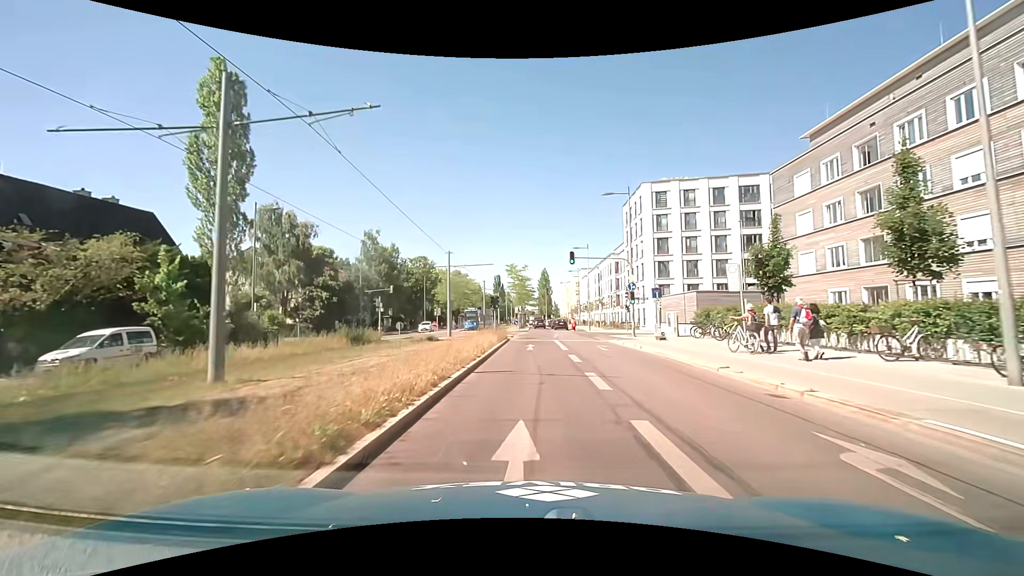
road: secondary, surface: asphalt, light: Day
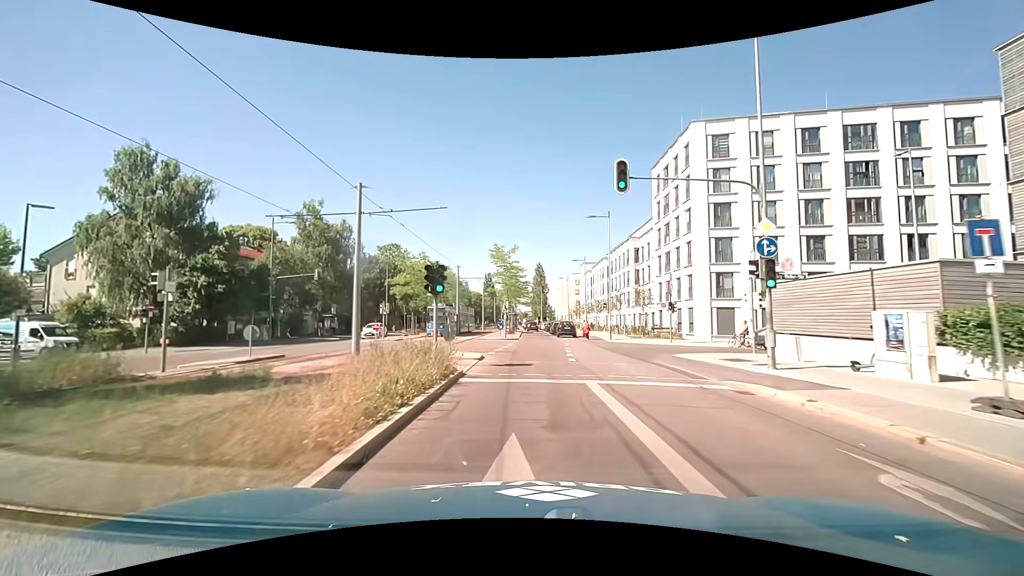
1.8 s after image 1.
(+0.1, +20.8) m; +1°
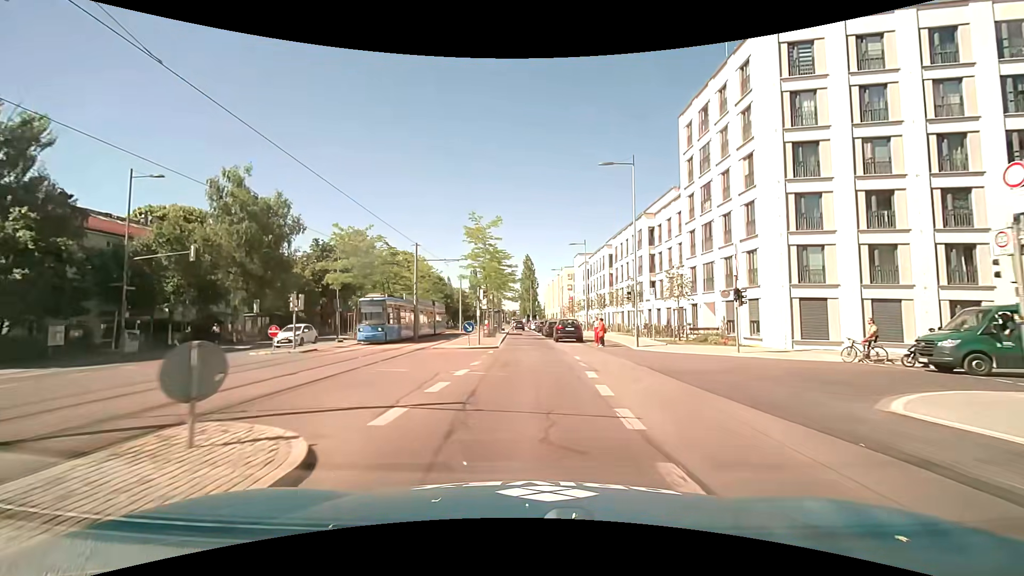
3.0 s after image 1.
(+0.1, +14.2) m; +1°
(0, +10) (0, +20) (0, +30) (0, +40) (0, +50) (-1, +60) (-1, +70) (-2, +80) (-2, +90) (-3, +100) m
